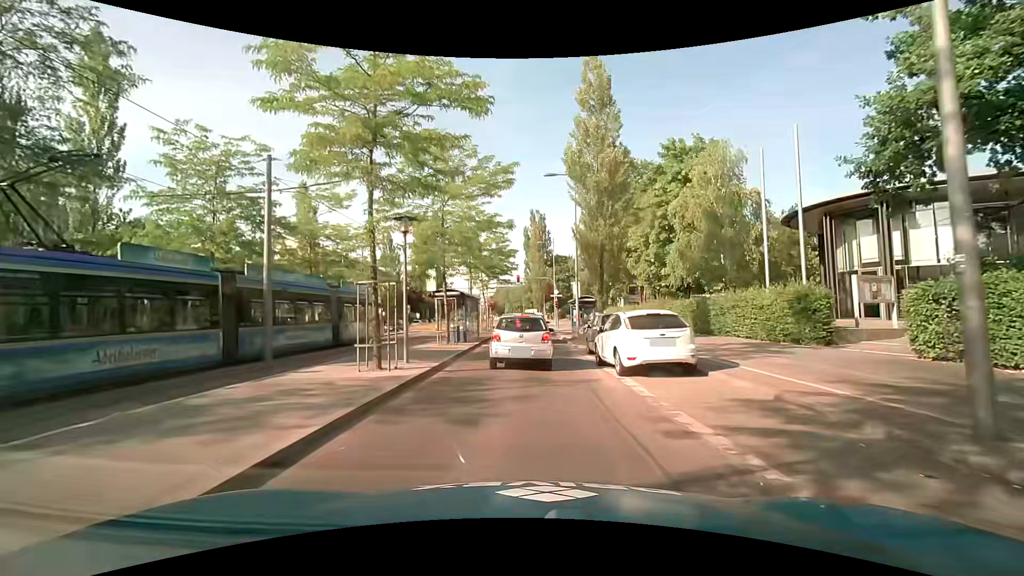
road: secondary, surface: asphalt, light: Day
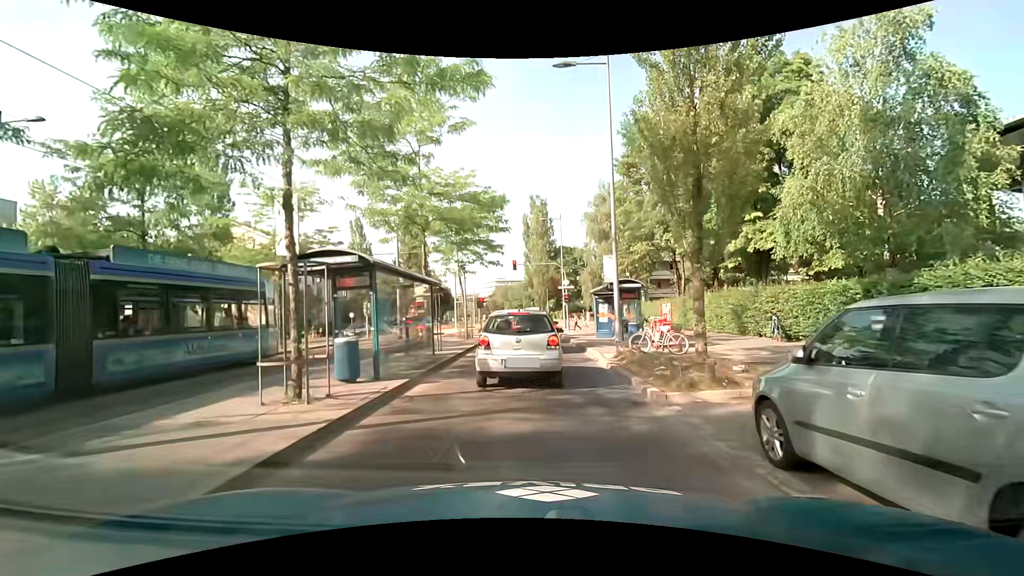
(-0.2, +13.7) m; 0°
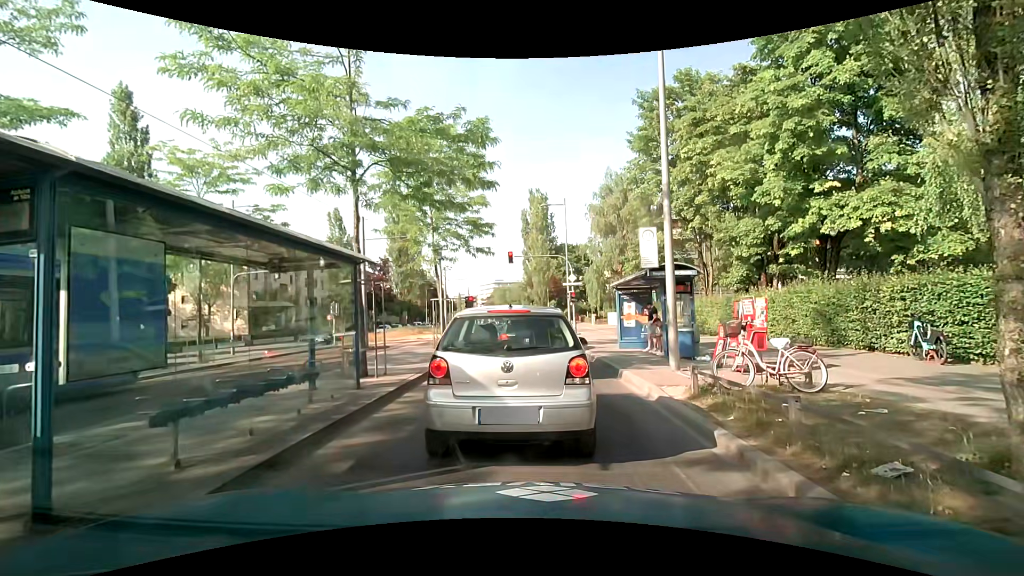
(-0.1, +6.5) m; 0°
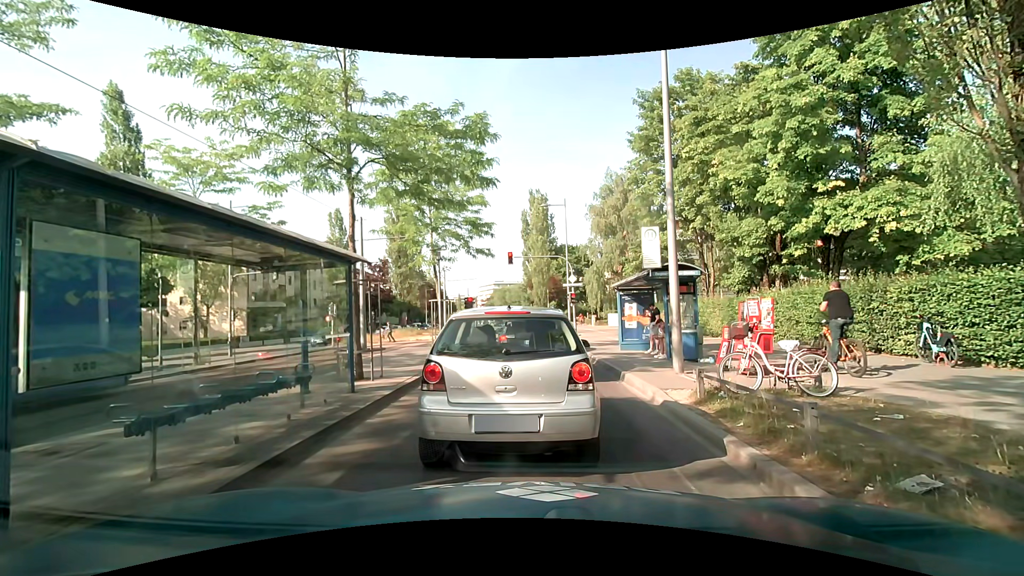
(0.0, +0.3) m; 0°
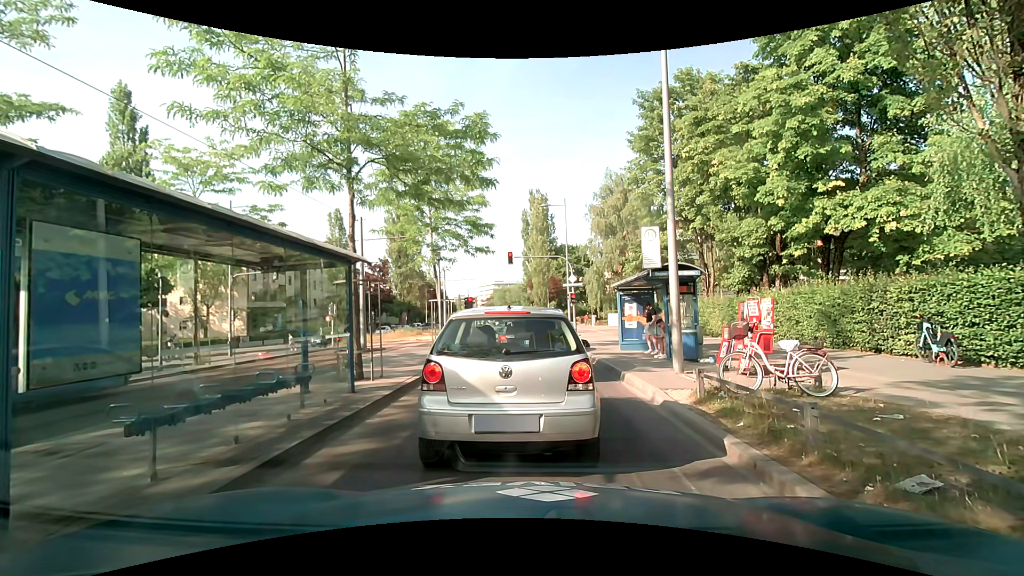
(0.0, 0.0) m; 0°
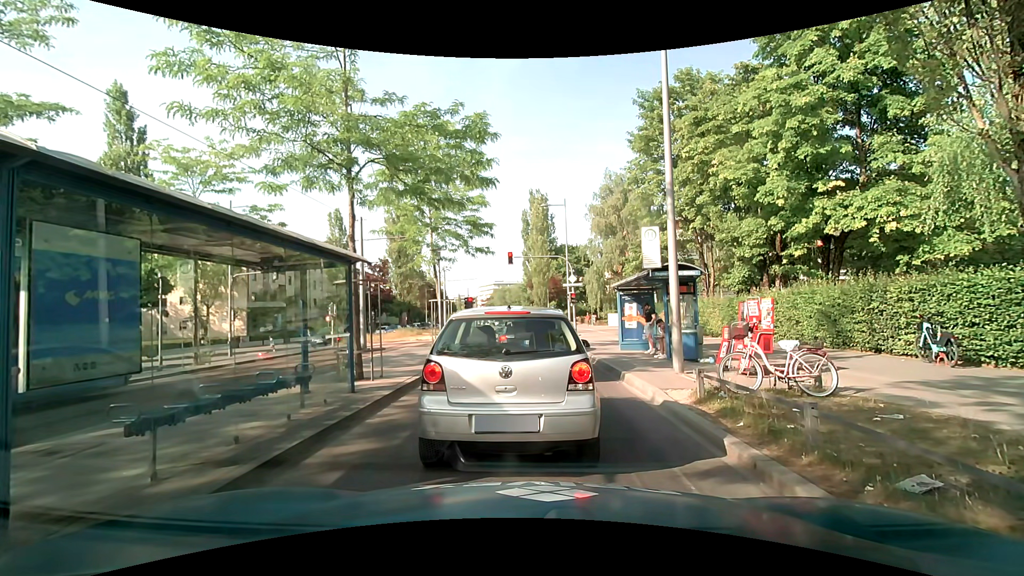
(0.0, 0.0) m; 0°
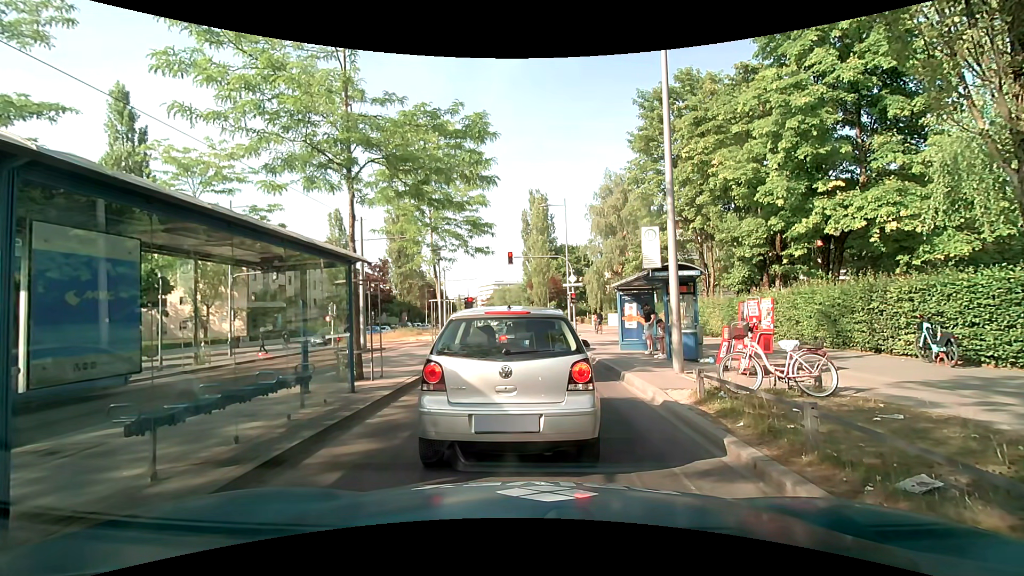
(0.0, 0.0) m; 0°
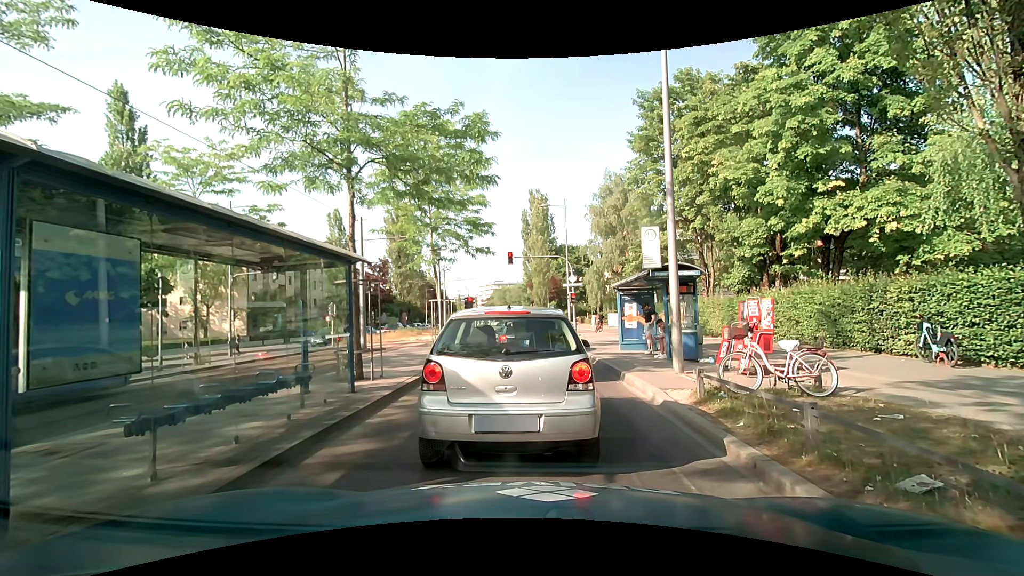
(0.0, 0.0) m; 0°
(0, +10) (0, +20) (-1, +30) (-1, +40) (-1, +50) (-2, +60) (-3, +70) (-4, +80) (-5, +90) (-6, +100) m
